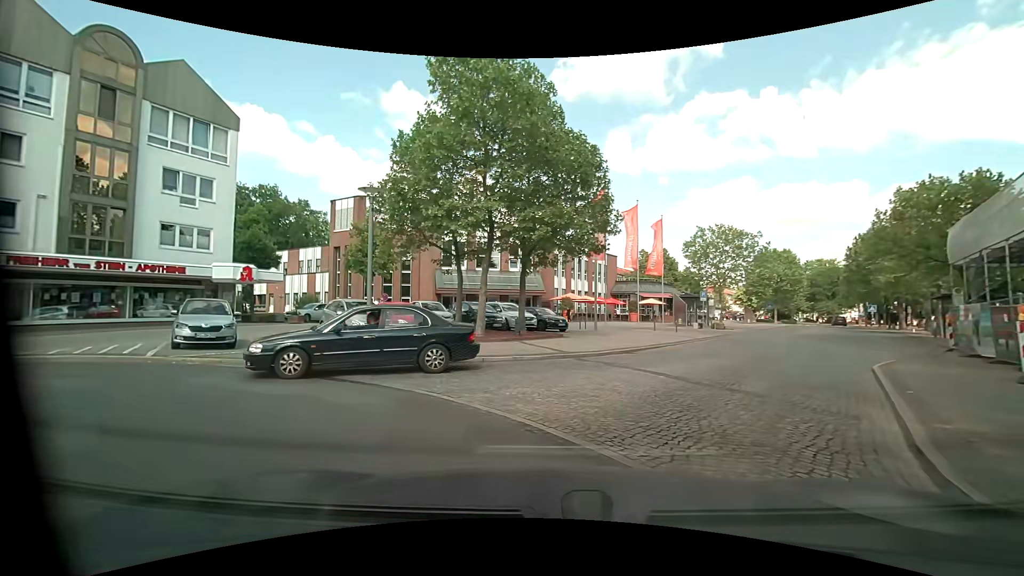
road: residential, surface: asphalt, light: Day
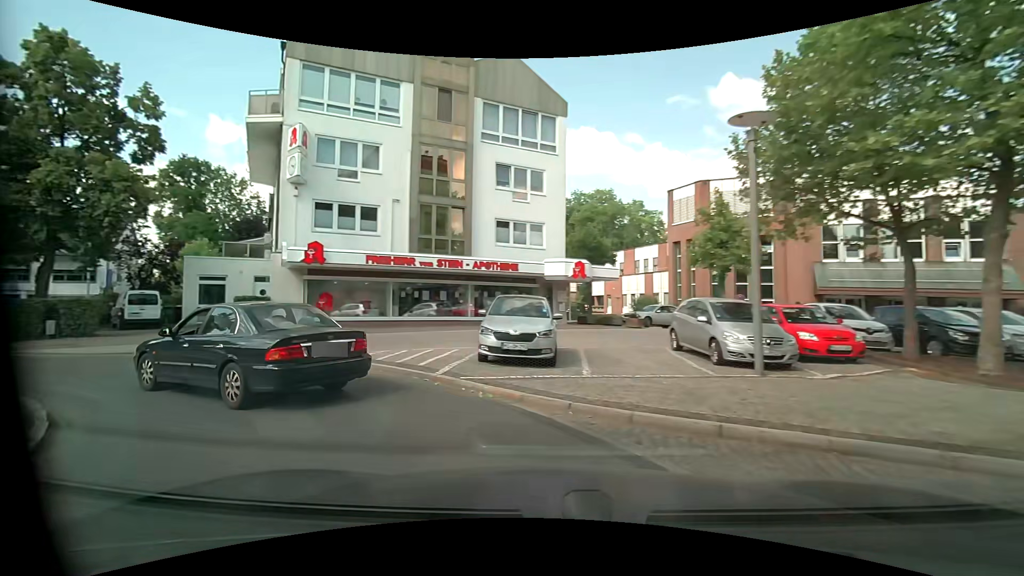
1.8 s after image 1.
(-2.1, +6.7) m; -36°
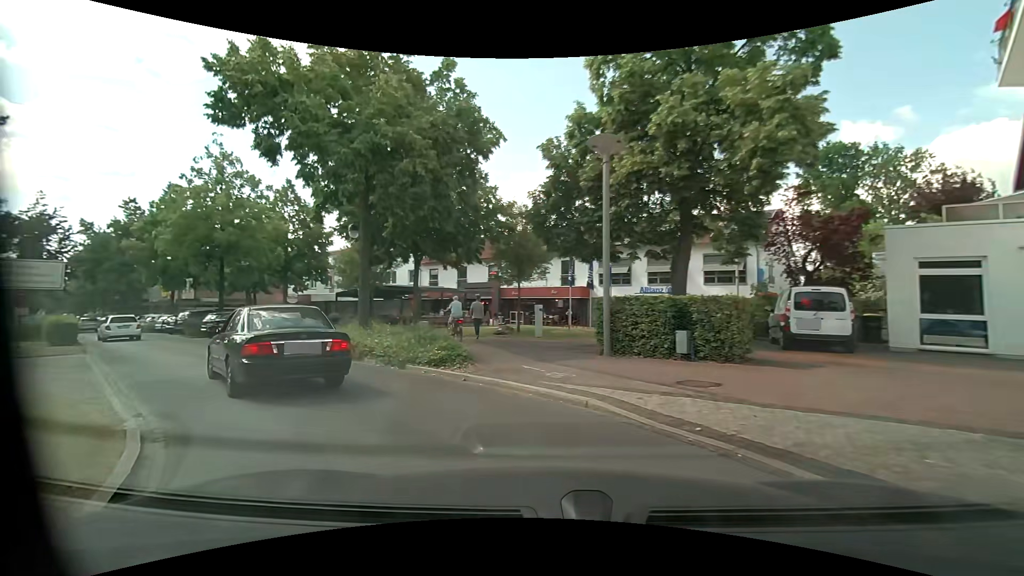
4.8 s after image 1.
(-7.5, +10.7) m; -65°
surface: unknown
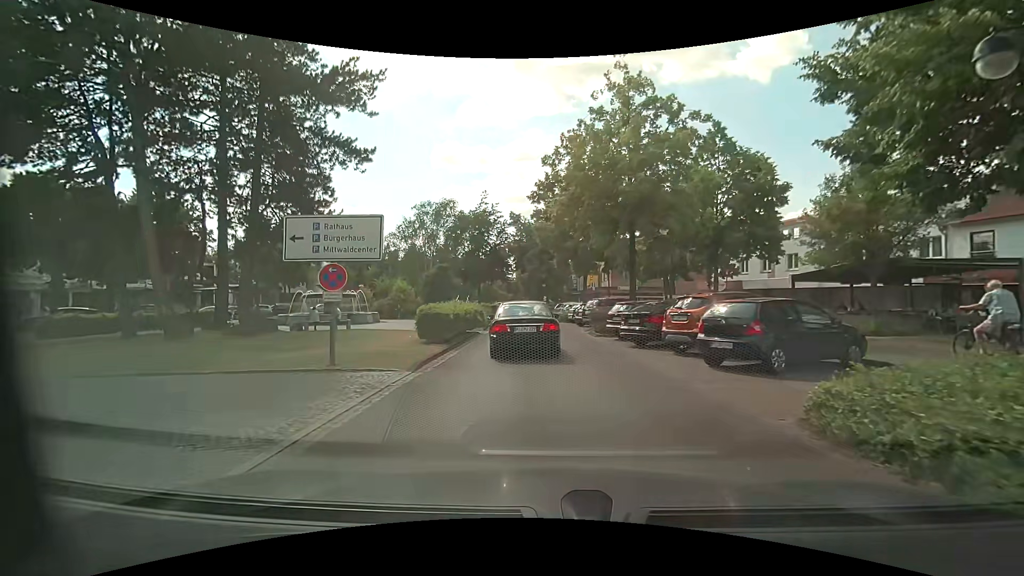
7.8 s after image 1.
(-6.2, +12.1) m; -46°
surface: asphalt
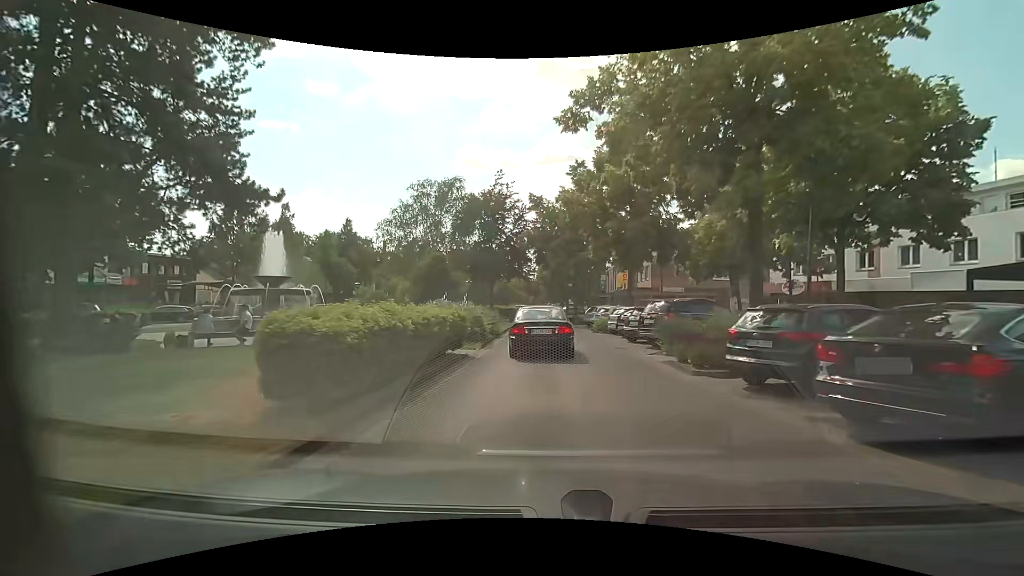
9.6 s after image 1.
(-0.2, +10.4) m; -2°
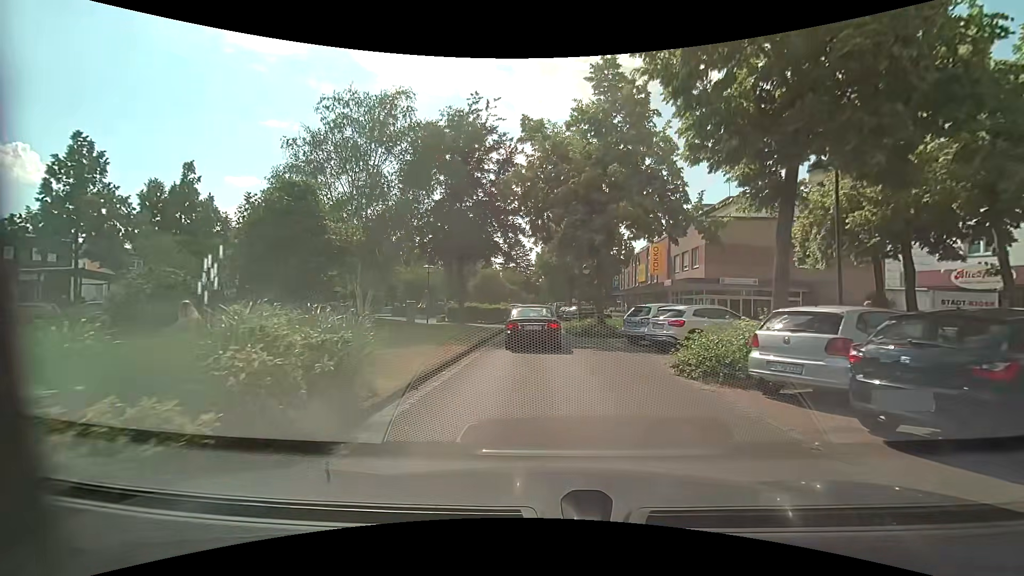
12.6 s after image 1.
(0.0, +18.1) m; 0°
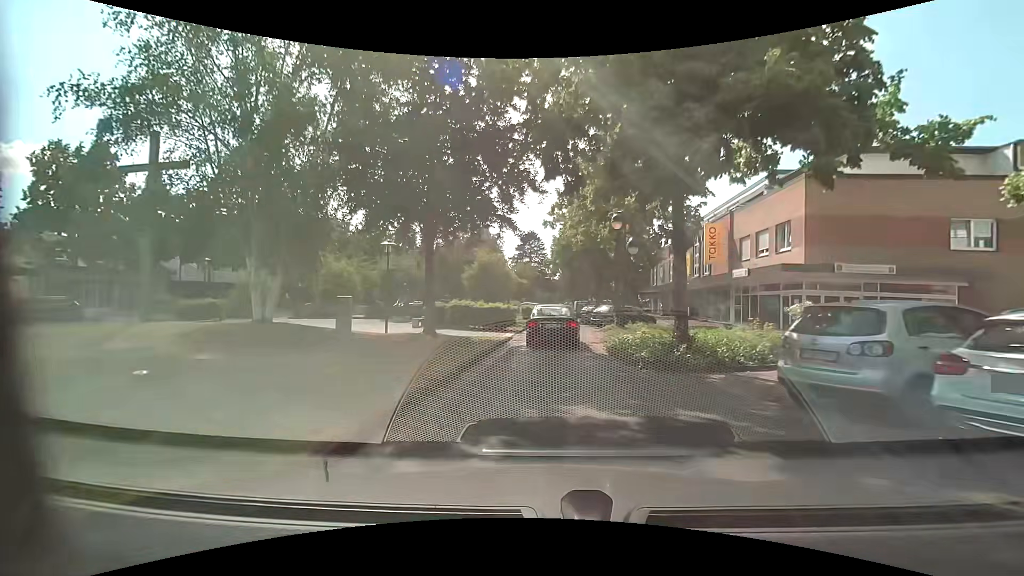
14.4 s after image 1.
(-0.1, +11.7) m; -1°
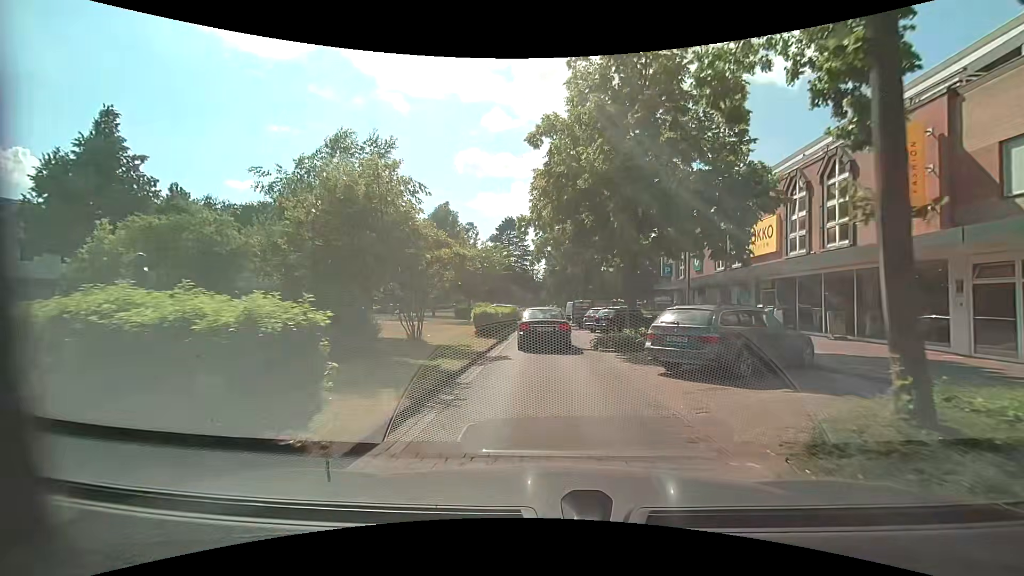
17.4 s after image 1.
(+0.3, +21.2) m; 0°
